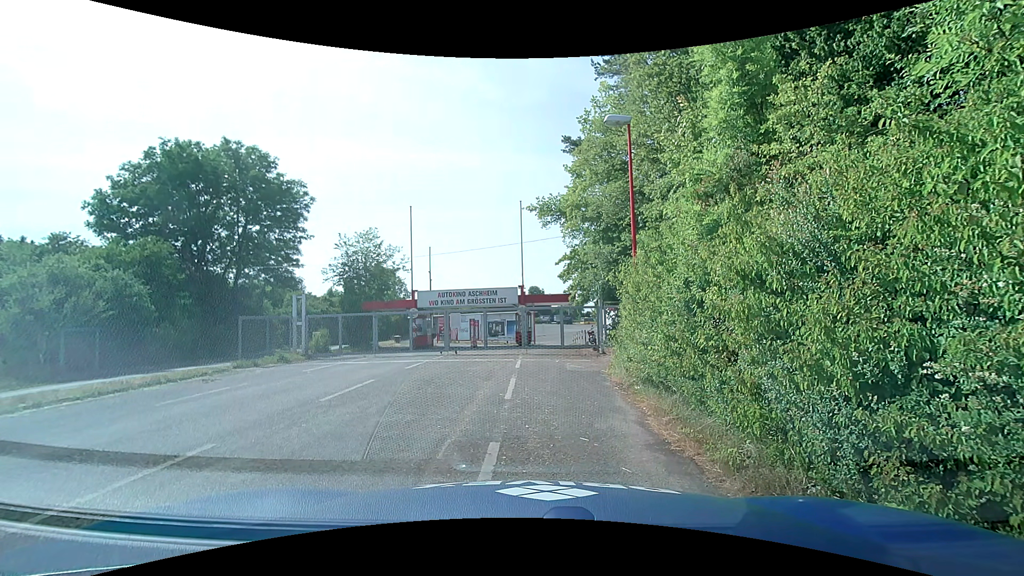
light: Day
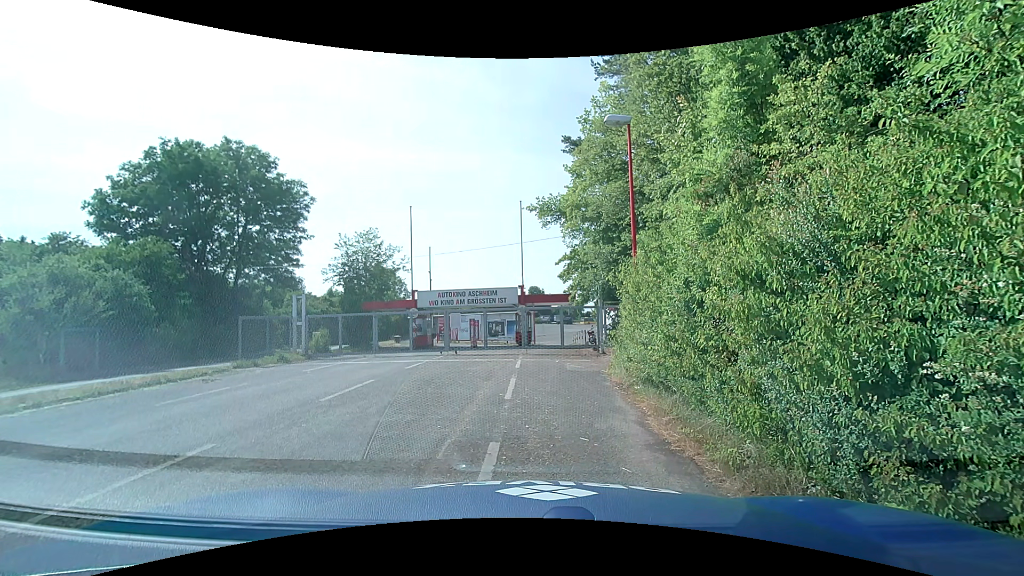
(0.0, 0.0) m; 0°
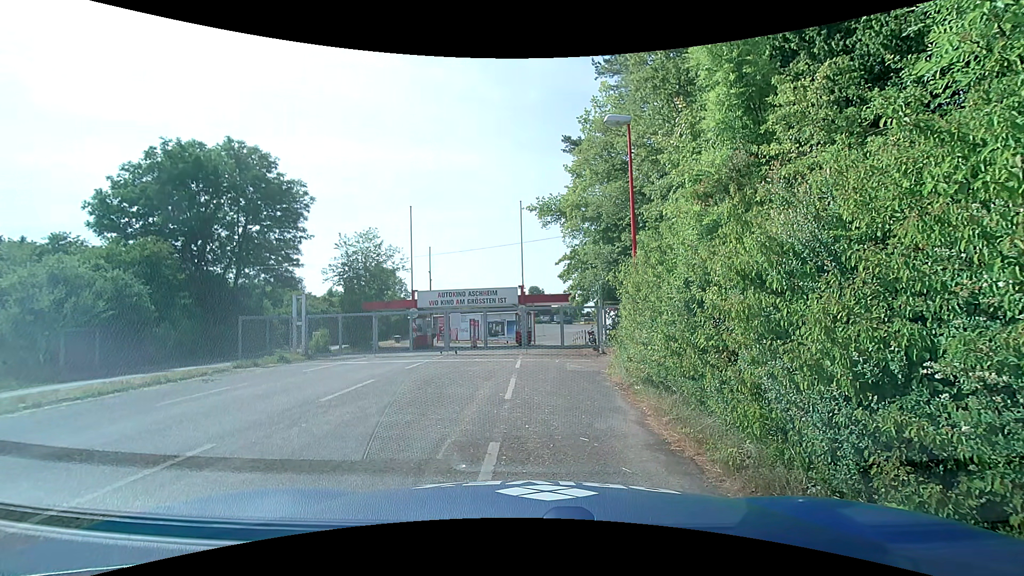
(0.0, 0.0) m; 0°
